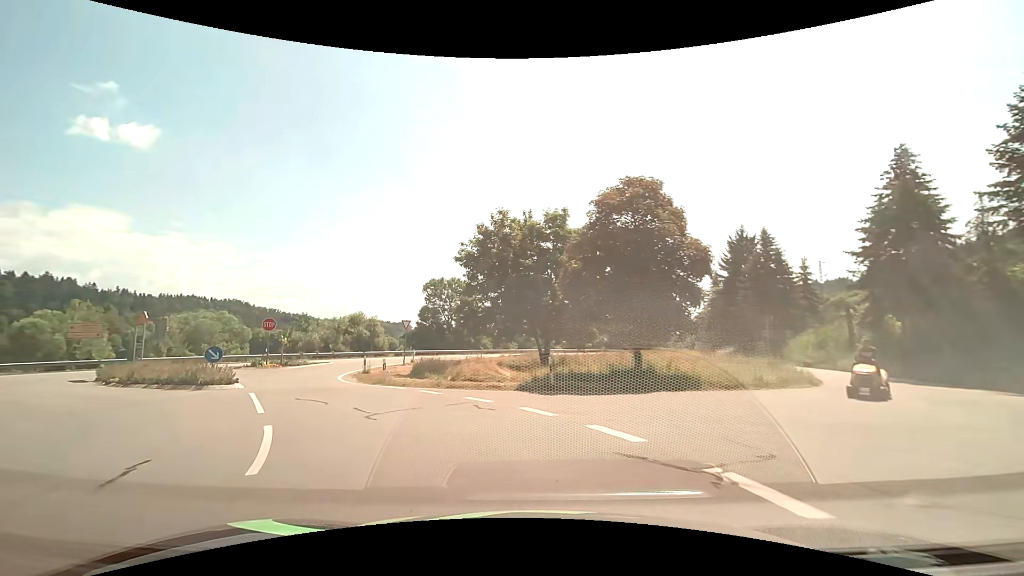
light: Day
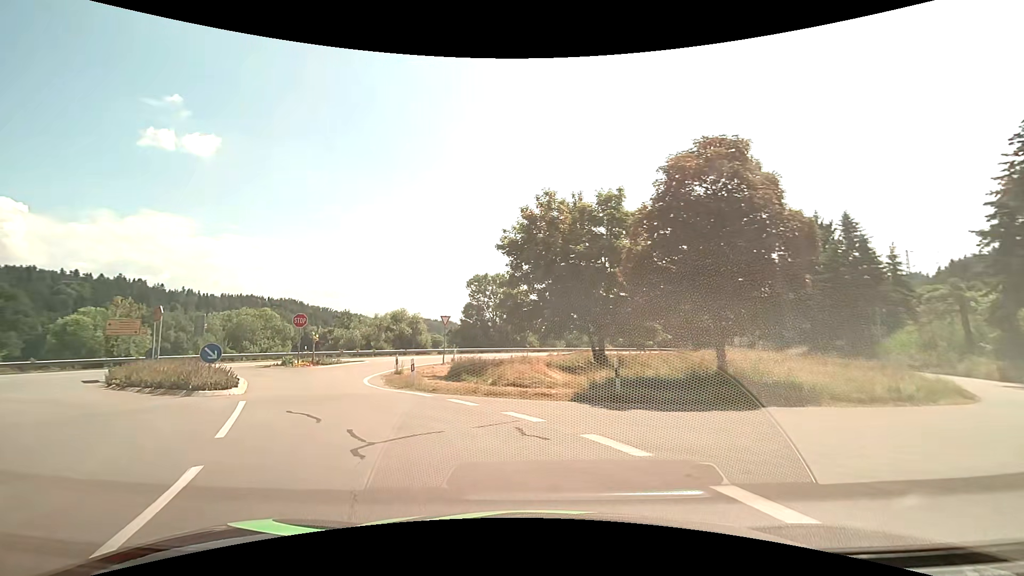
(-0.2, +3.6) m; -6°
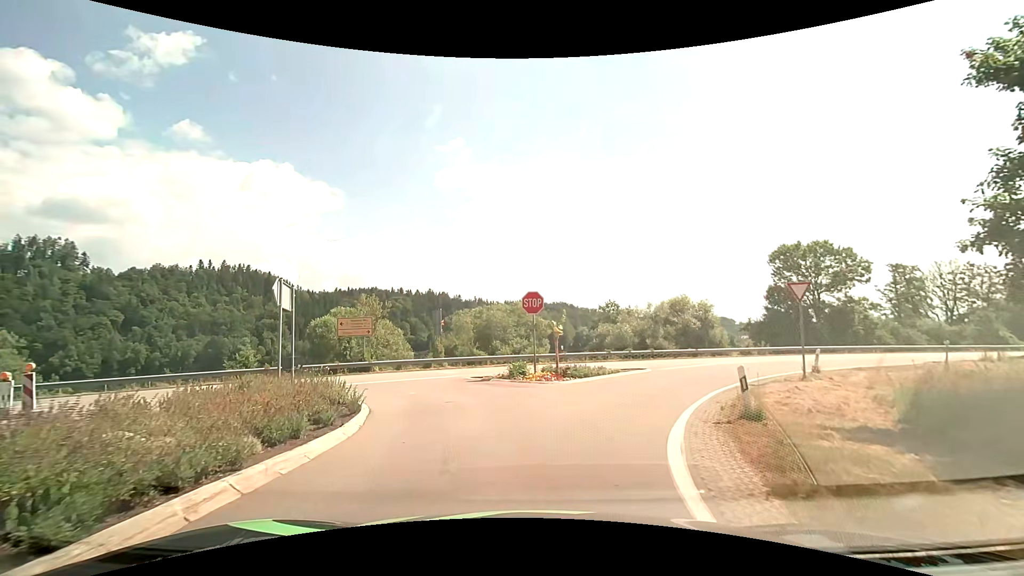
(-4.2, +15.0) m; -29°
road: tertiary_link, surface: asphalt
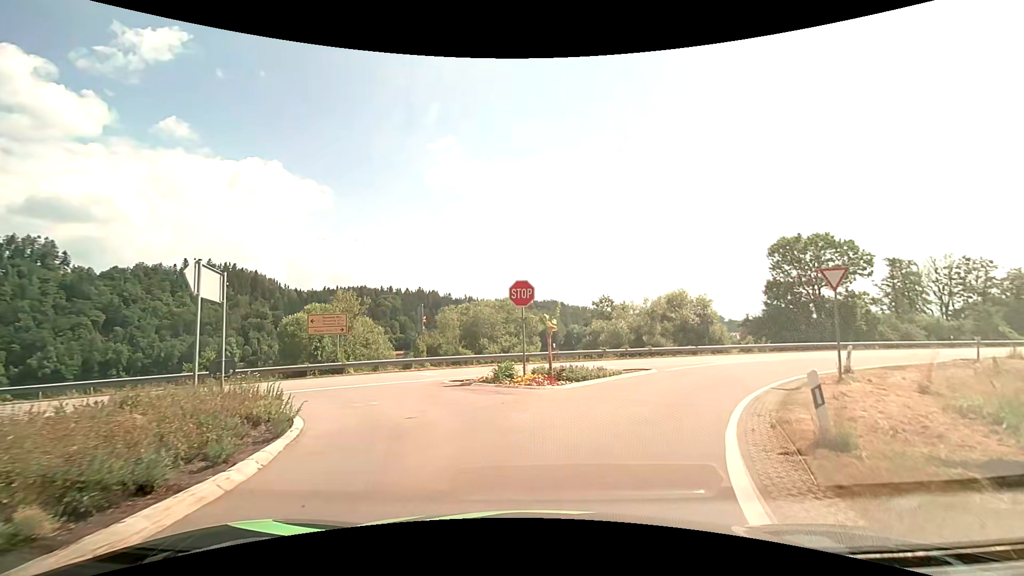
(0.0, +2.8) m; +1°
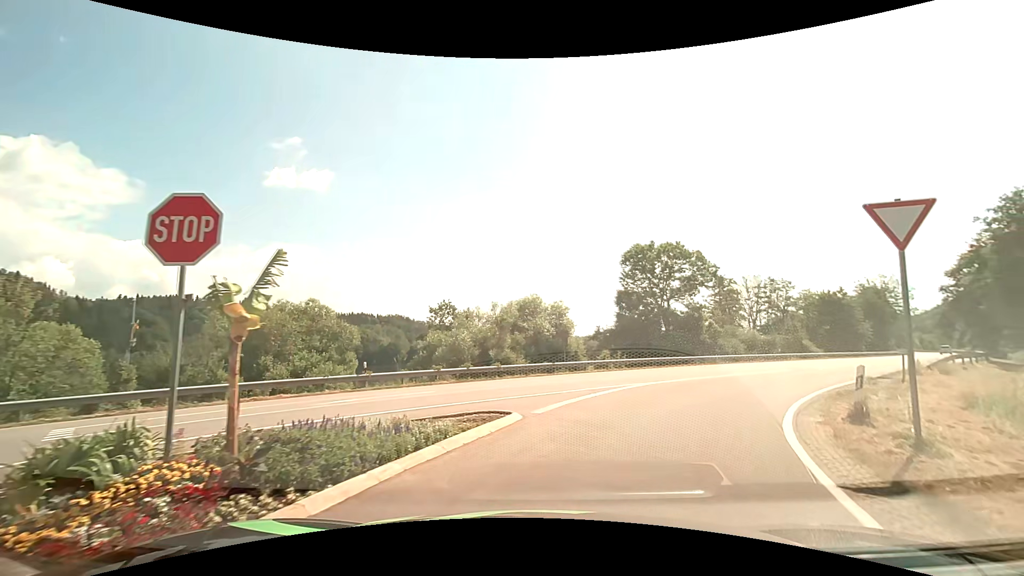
(+1.4, +10.2) m; +16°
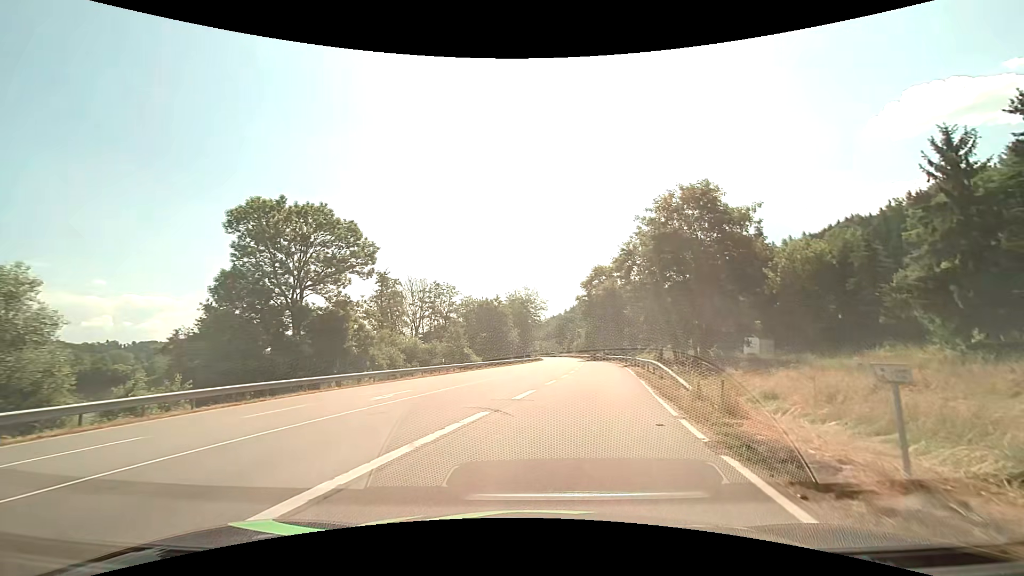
(+6.5, +17.3) m; +37°
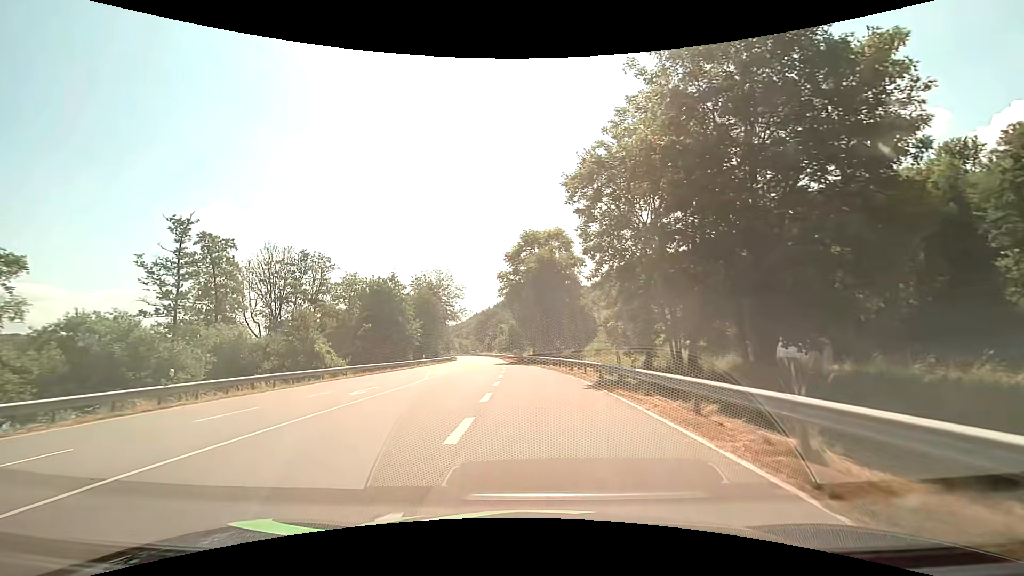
(+2.3, +24.8) m; +9°
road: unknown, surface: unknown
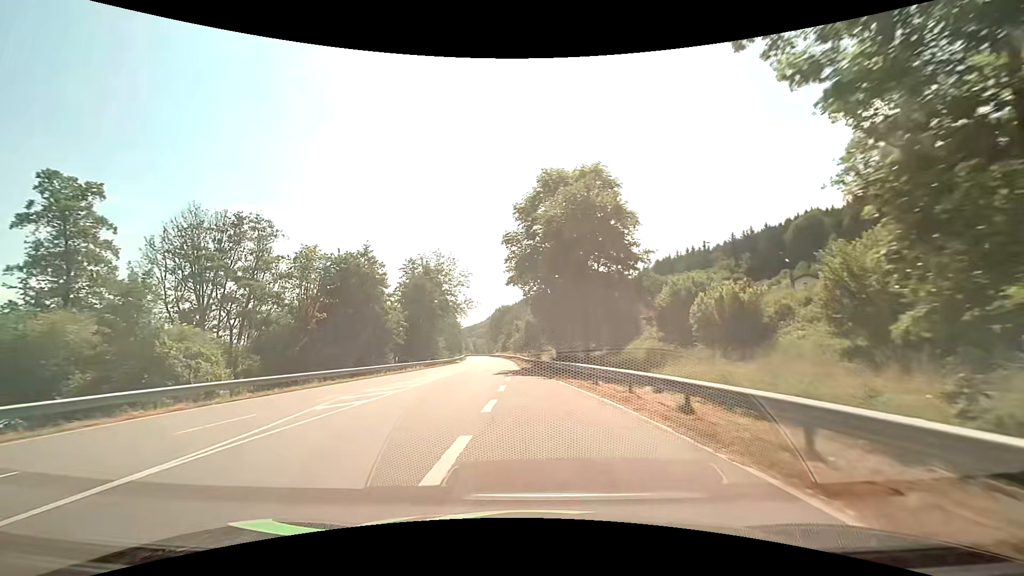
(-0.2, +20.5) m; -2°
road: primary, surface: asphalt
(0, +10) (-1, +20) (-2, +30) (-3, +40) (-4, +50) (-4, +60) (-5, +70) (-6, +80) (-6, +90) (-7, +100) m
